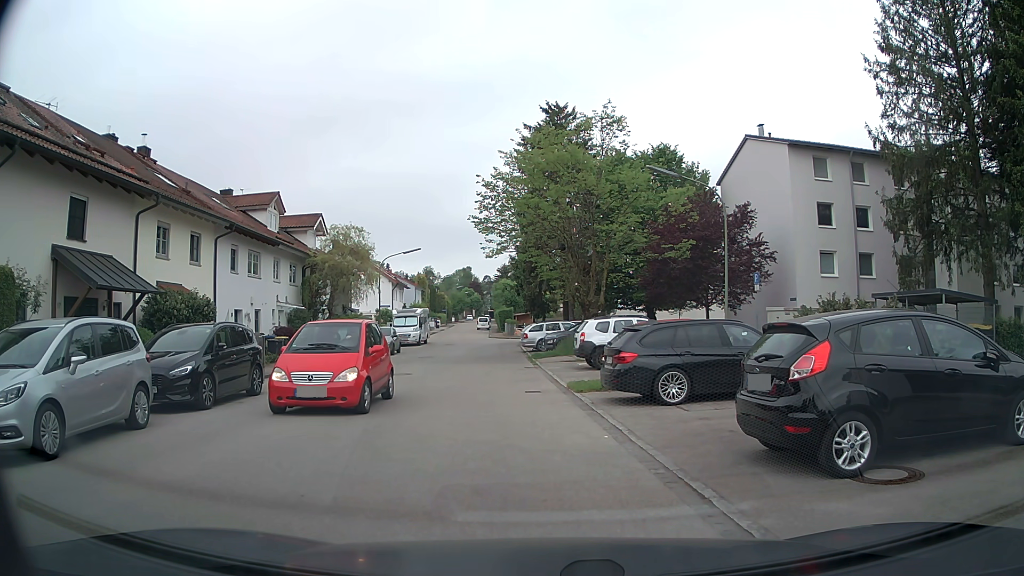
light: Day
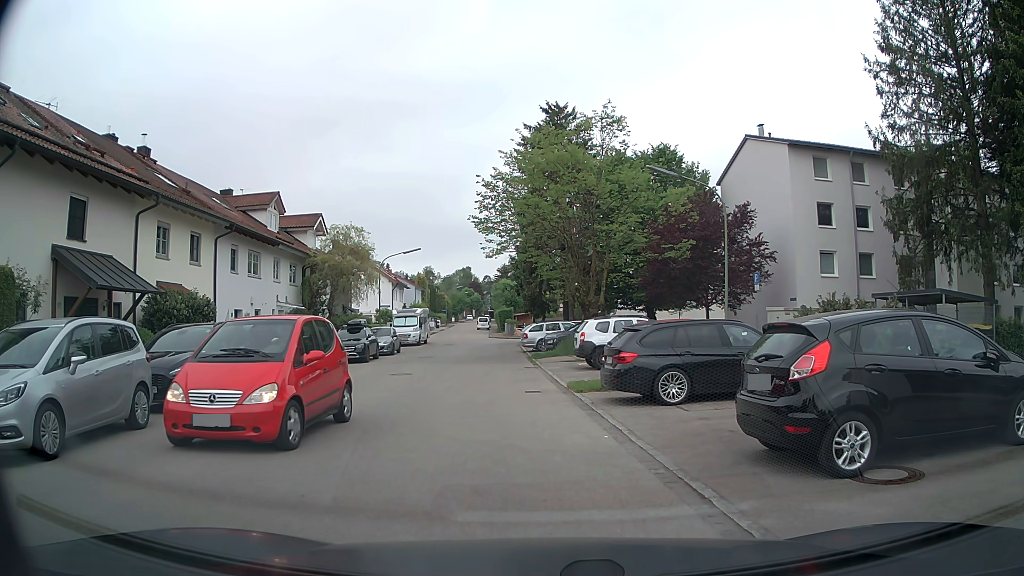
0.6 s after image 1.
(0.0, 0.0) m; 0°
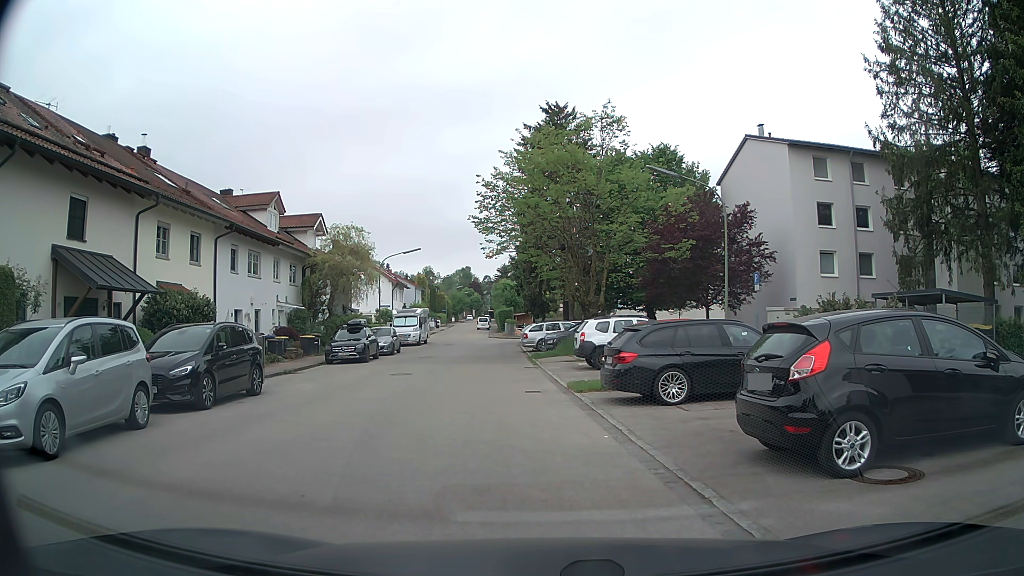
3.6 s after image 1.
(0.0, 0.0) m; 0°
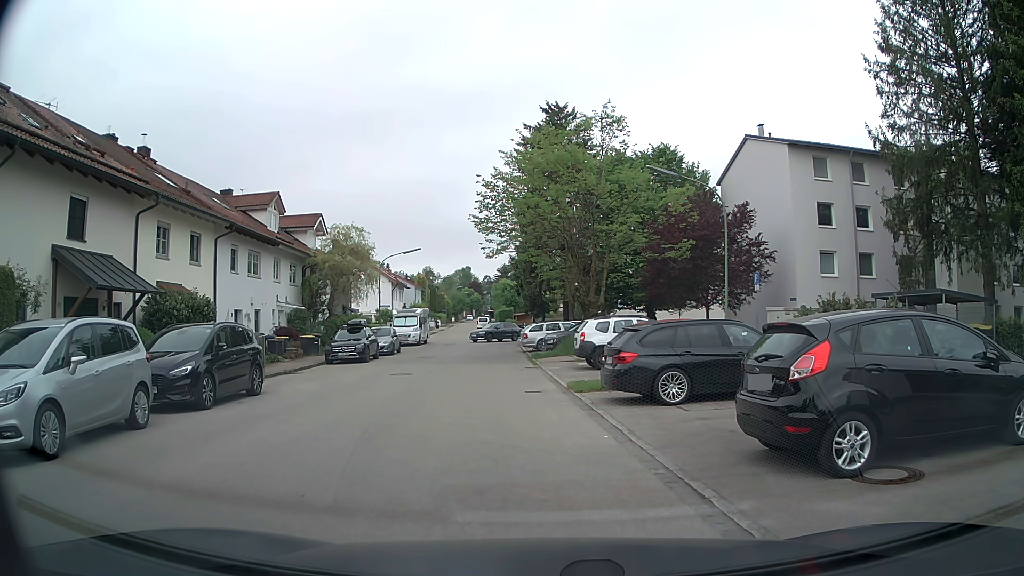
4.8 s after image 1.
(0.0, 0.0) m; 0°
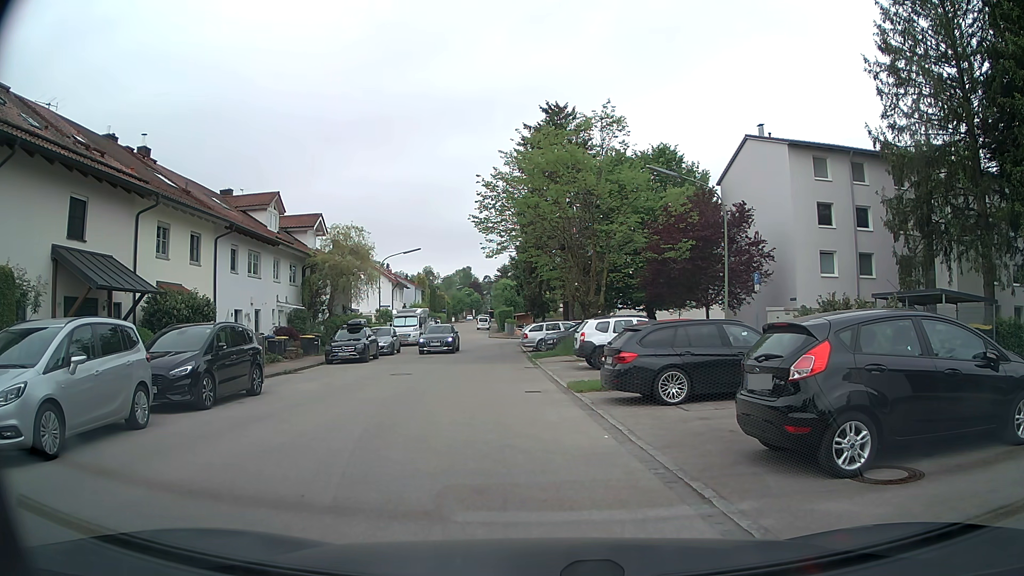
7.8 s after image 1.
(0.0, 0.0) m; 0°
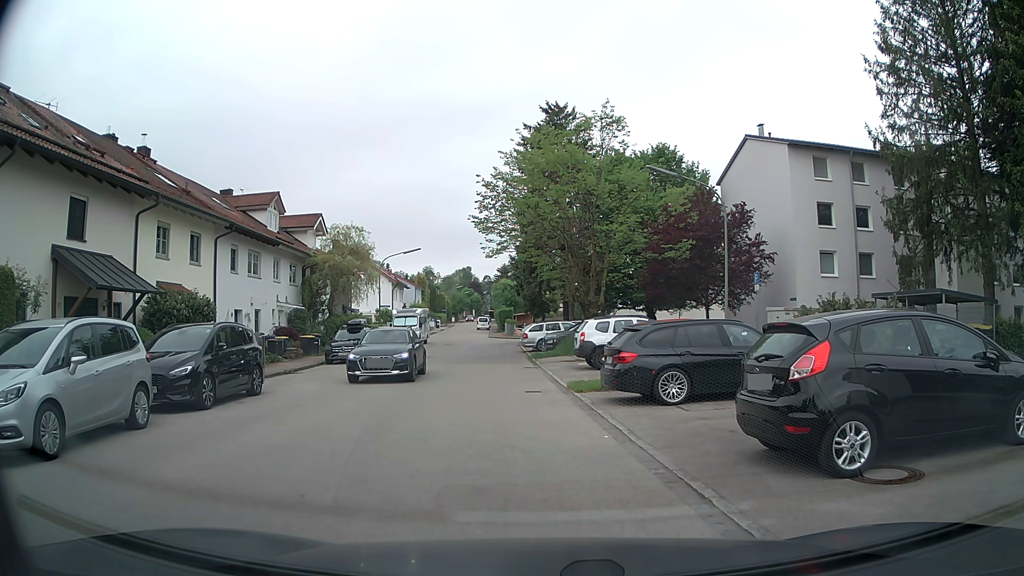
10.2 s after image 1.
(0.0, 0.0) m; 0°
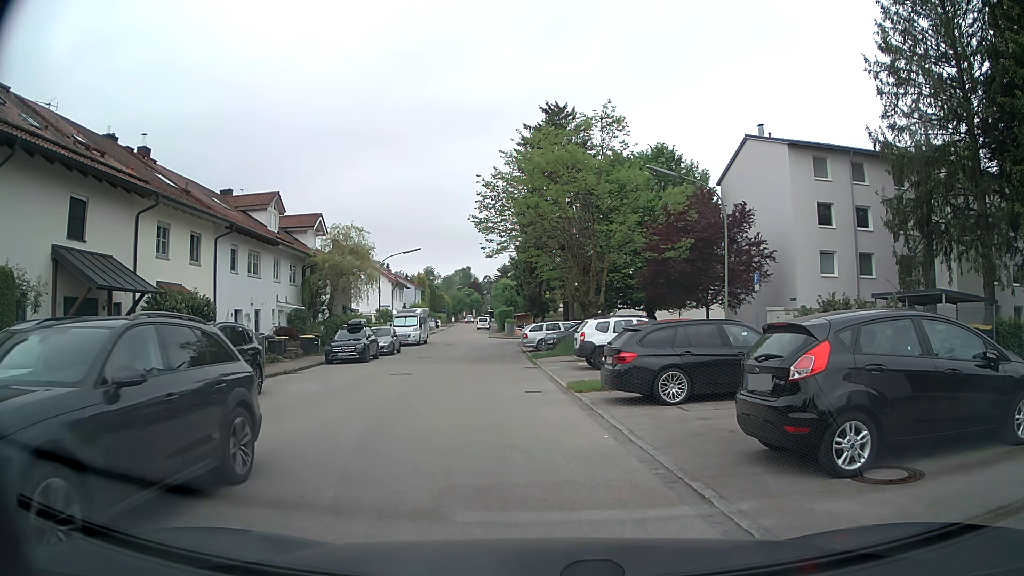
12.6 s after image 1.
(0.0, 0.0) m; 0°
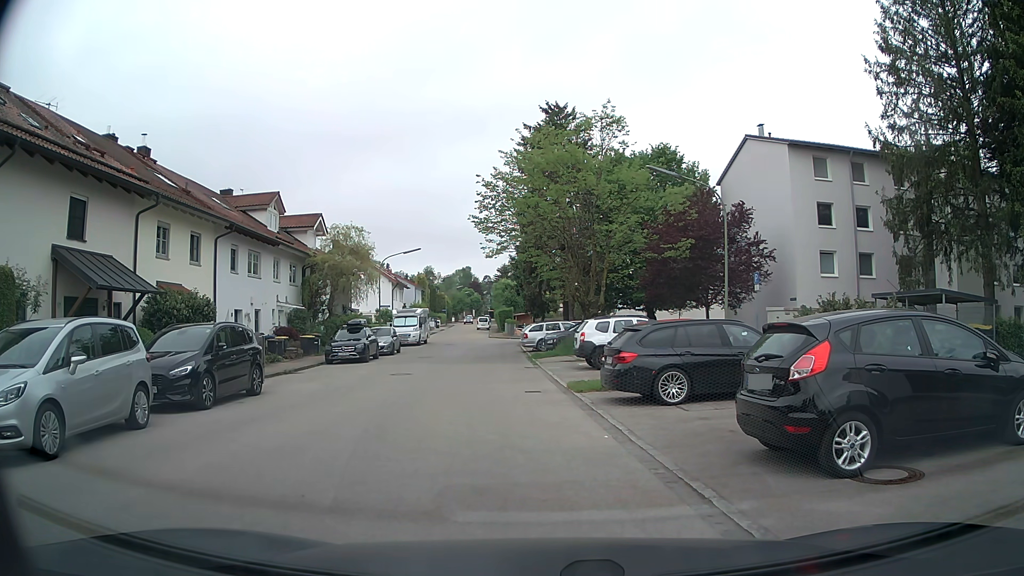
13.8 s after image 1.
(0.0, 0.0) m; 0°
